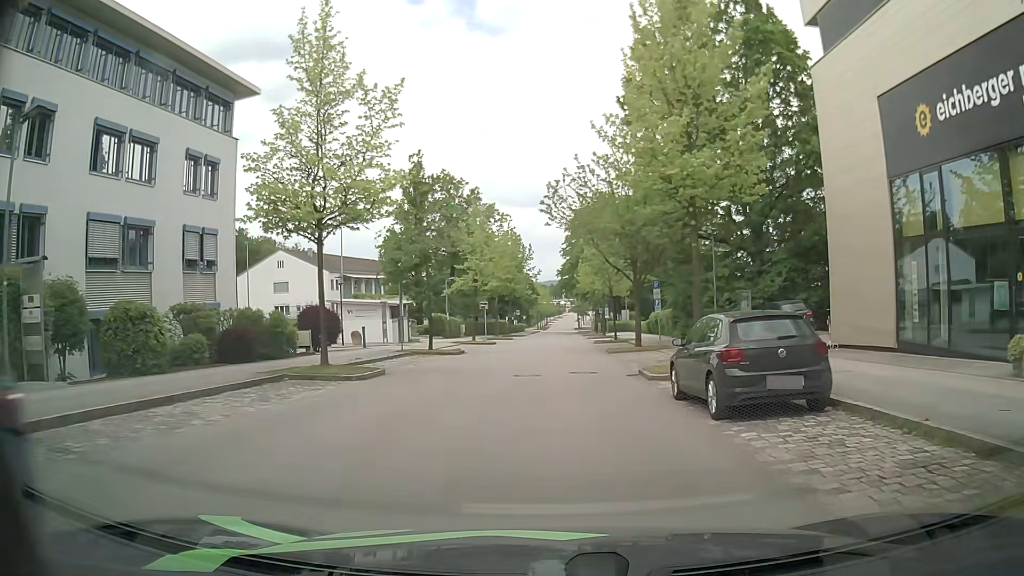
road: residential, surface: asphalt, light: Day
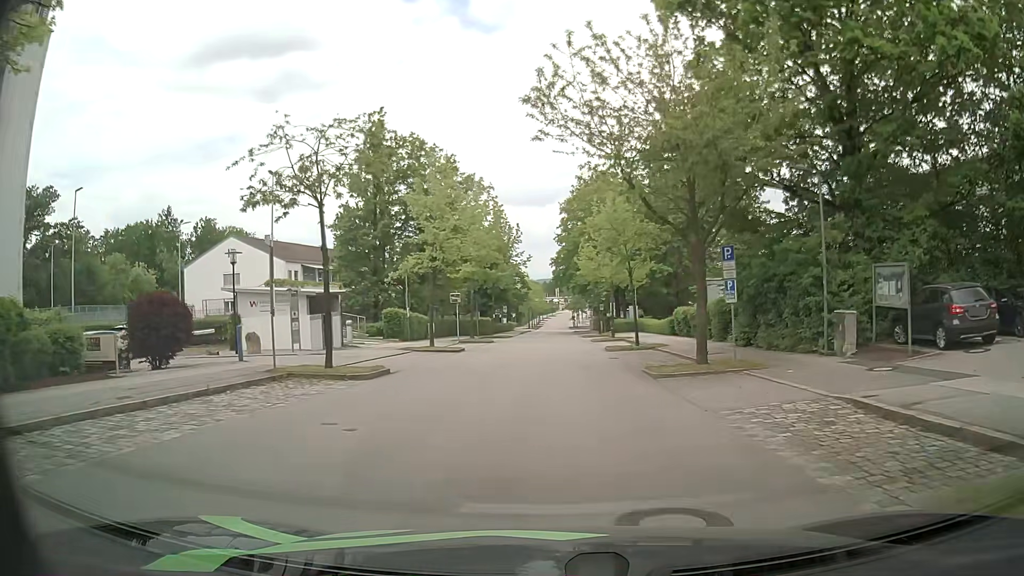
(0.0, +13.9) m; 0°
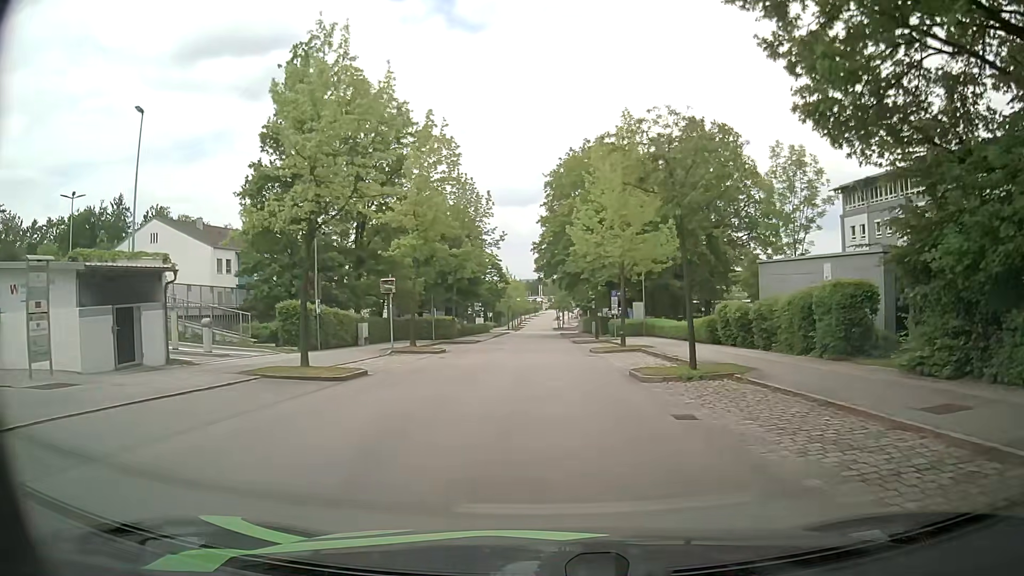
(+0.2, +15.0) m; +1°
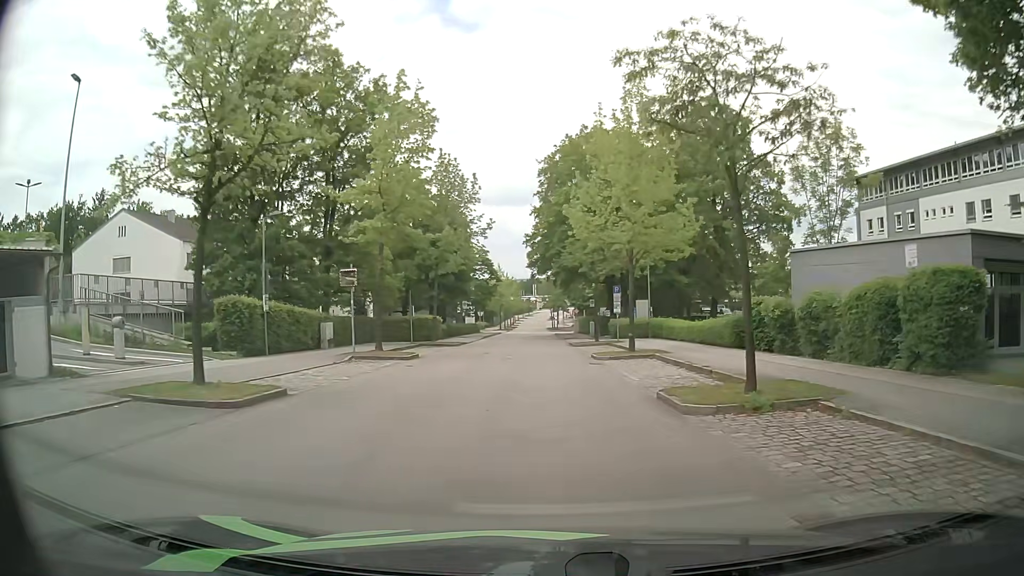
(0.0, +5.2) m; -1°
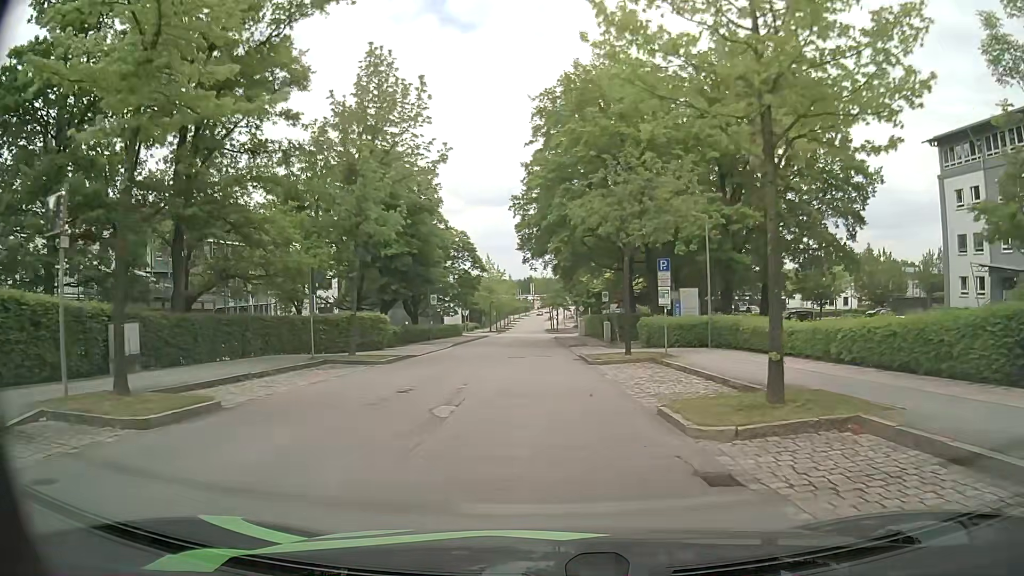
(+0.5, +16.3) m; +1°
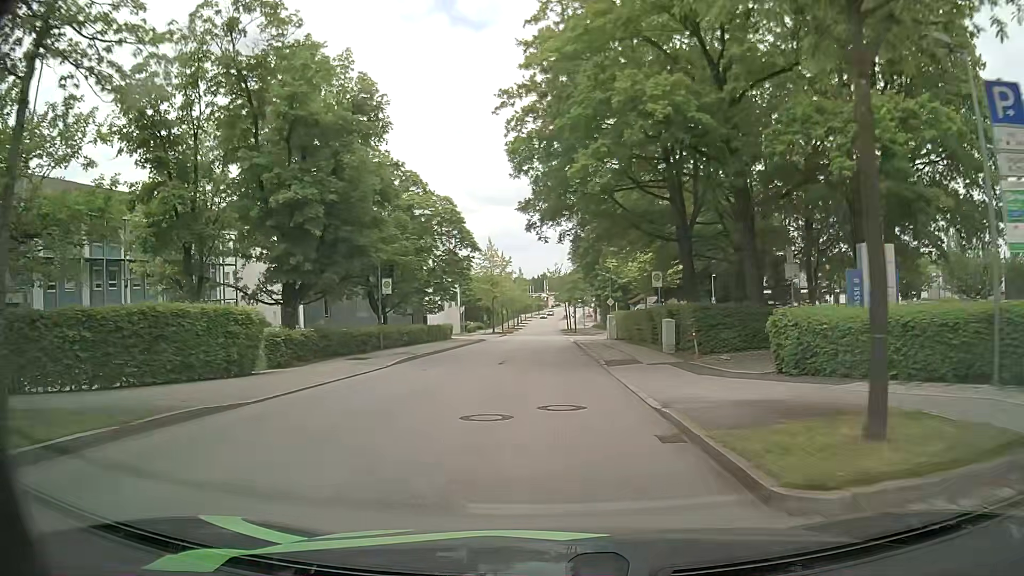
(+0.1, +17.2) m; 0°
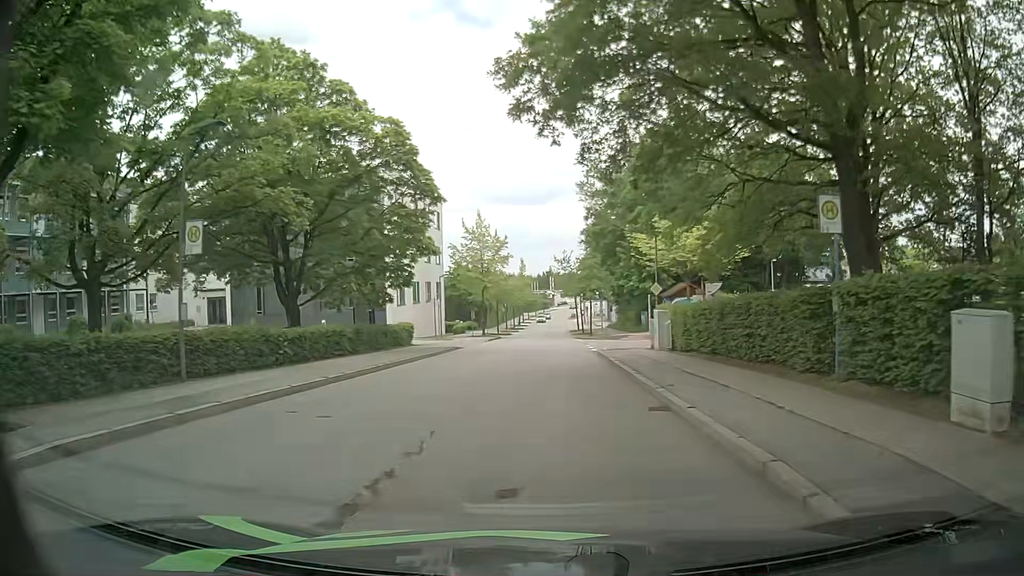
(-0.2, +17.8) m; -2°
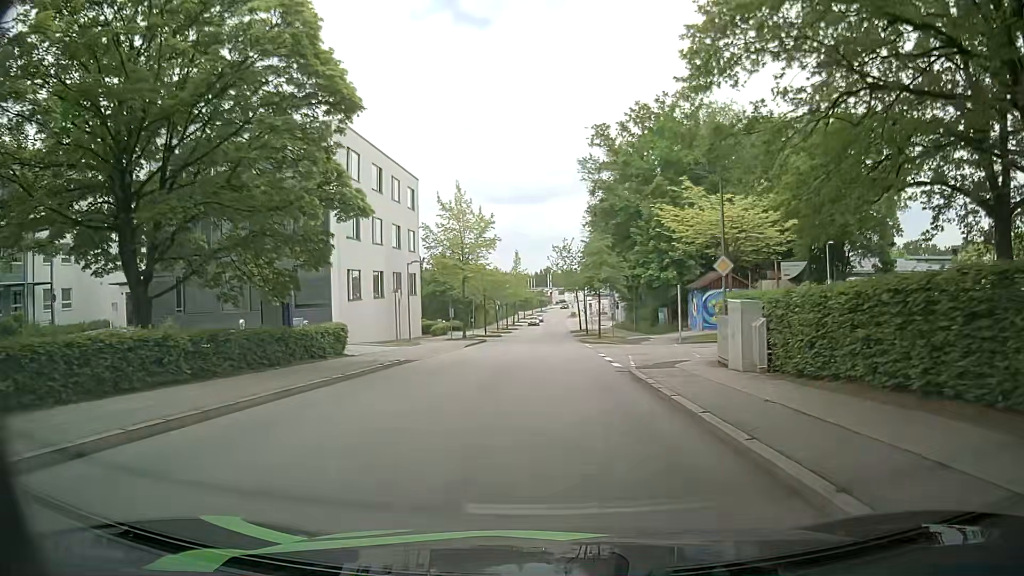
(+0.2, +11.8) m; +2°
(0, +10) (0, +20) (0, +30) (0, +40) (0, +50) (0, +60) (0, +70) (0, +80) (0, +90) (0, +100) m
